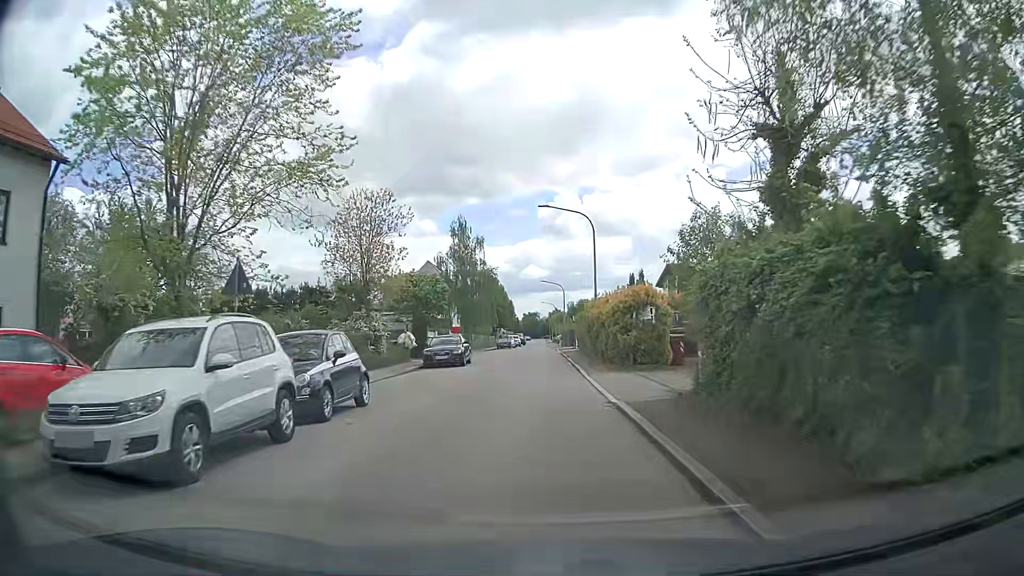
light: Day
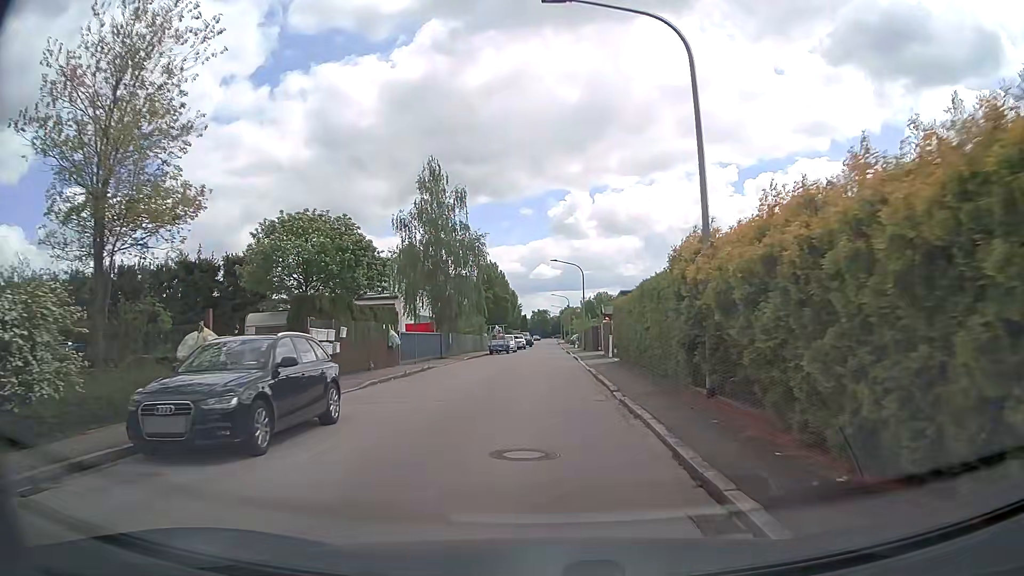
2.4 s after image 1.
(-0.2, +21.9) m; -1°
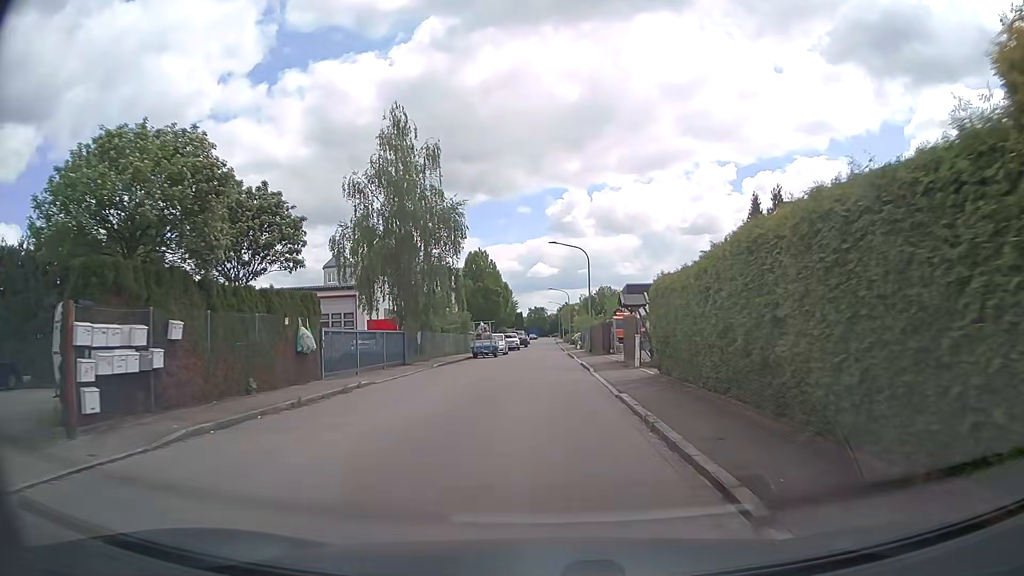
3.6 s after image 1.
(0.0, +10.5) m; 0°
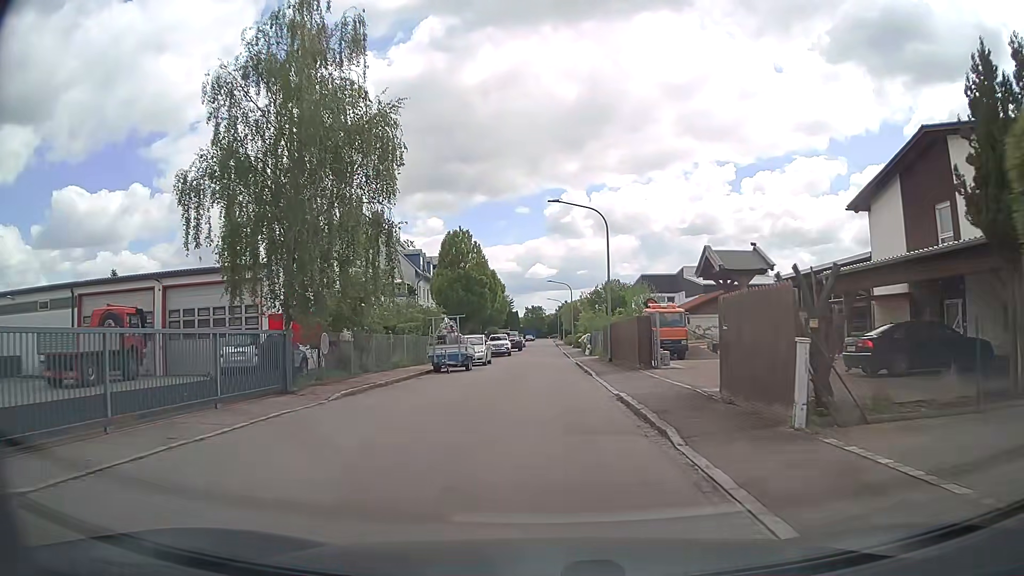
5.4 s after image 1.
(0.0, +15.1) m; 0°
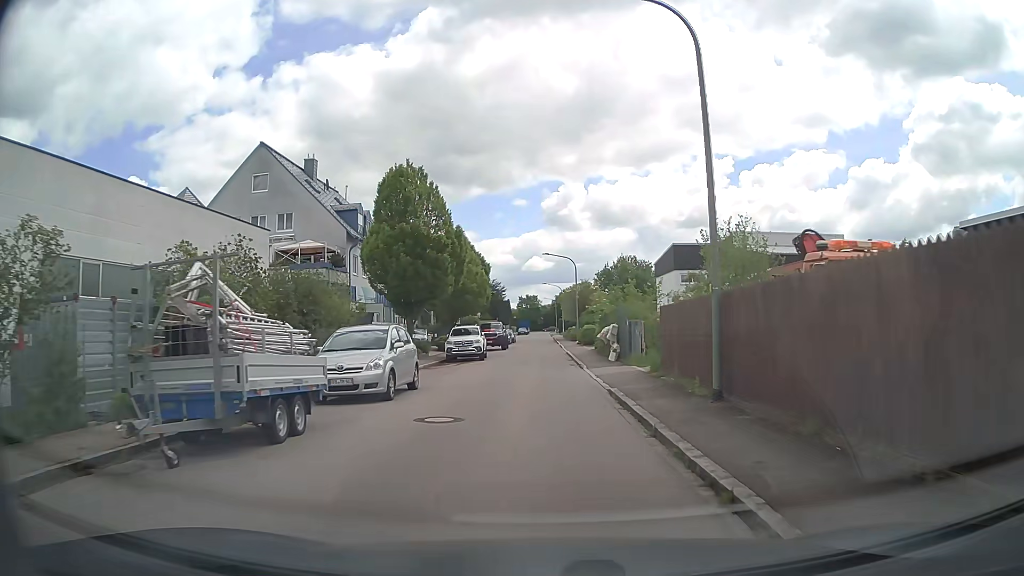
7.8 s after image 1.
(+0.1, +20.4) m; 0°
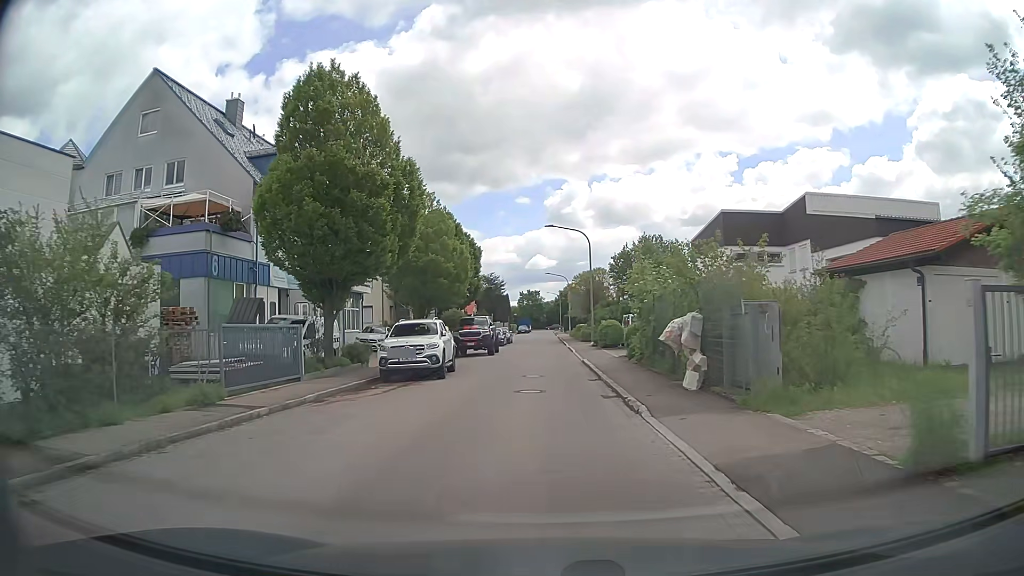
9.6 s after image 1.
(0.0, +14.2) m; 0°
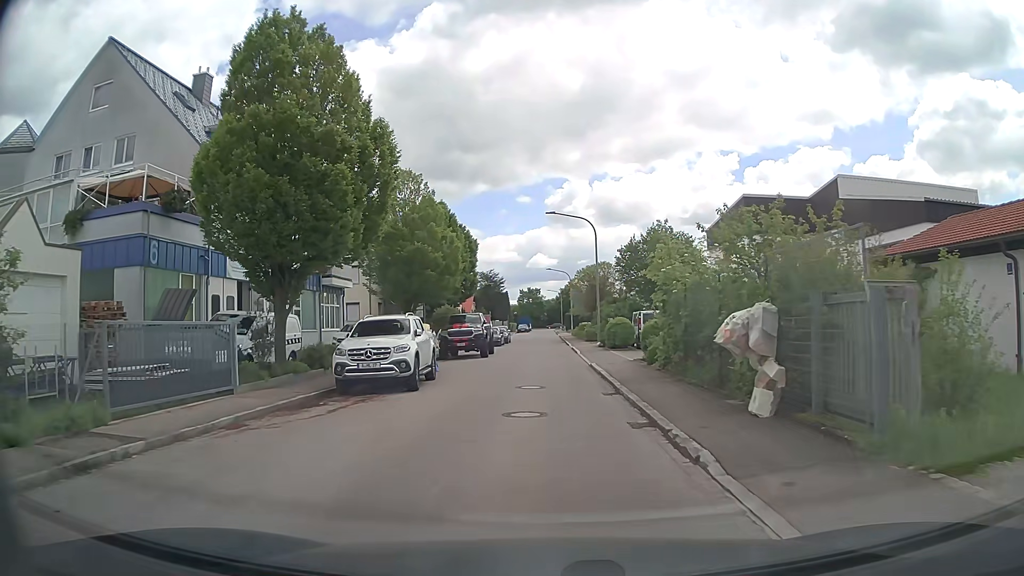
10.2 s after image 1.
(0.0, +4.3) m; +1°
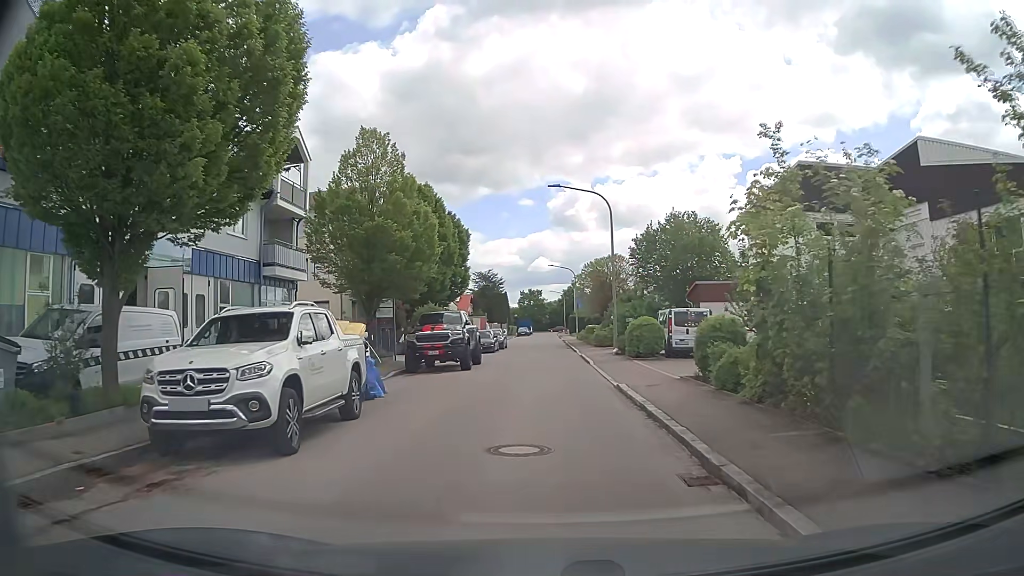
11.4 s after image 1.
(-0.1, +7.8) m; 0°
